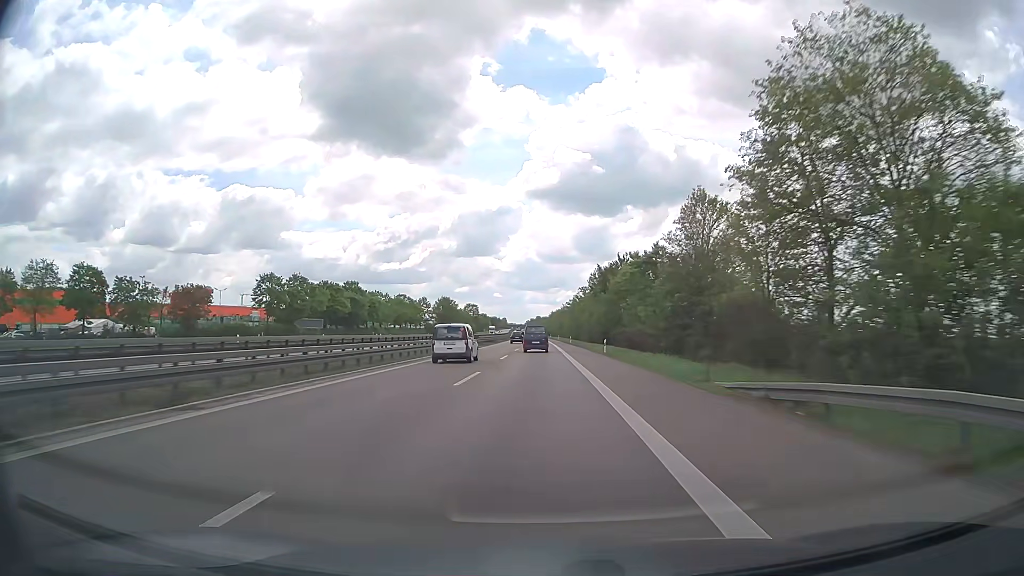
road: trunk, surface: asphalt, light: Day
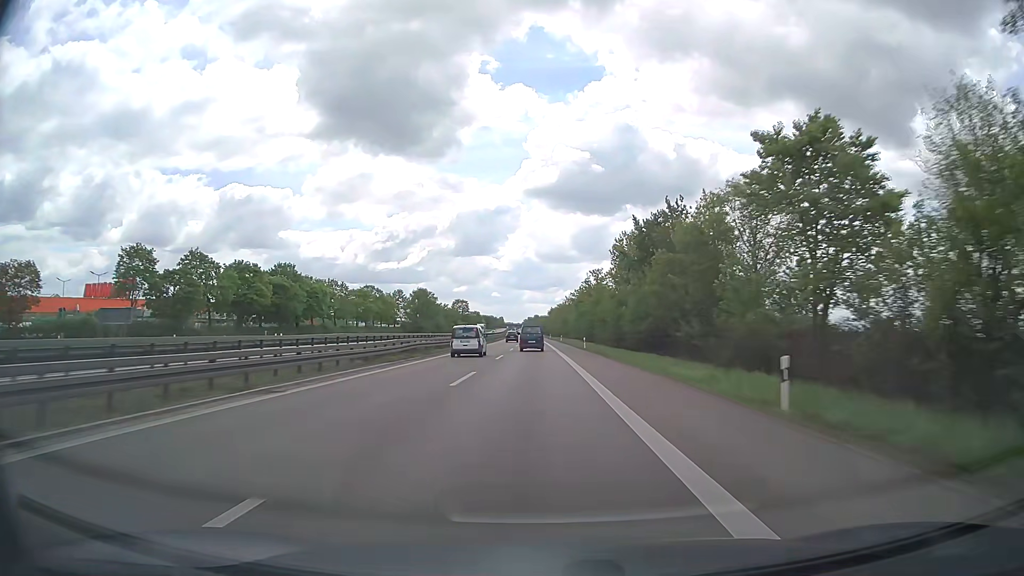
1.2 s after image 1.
(+0.1, +36.5) m; 0°
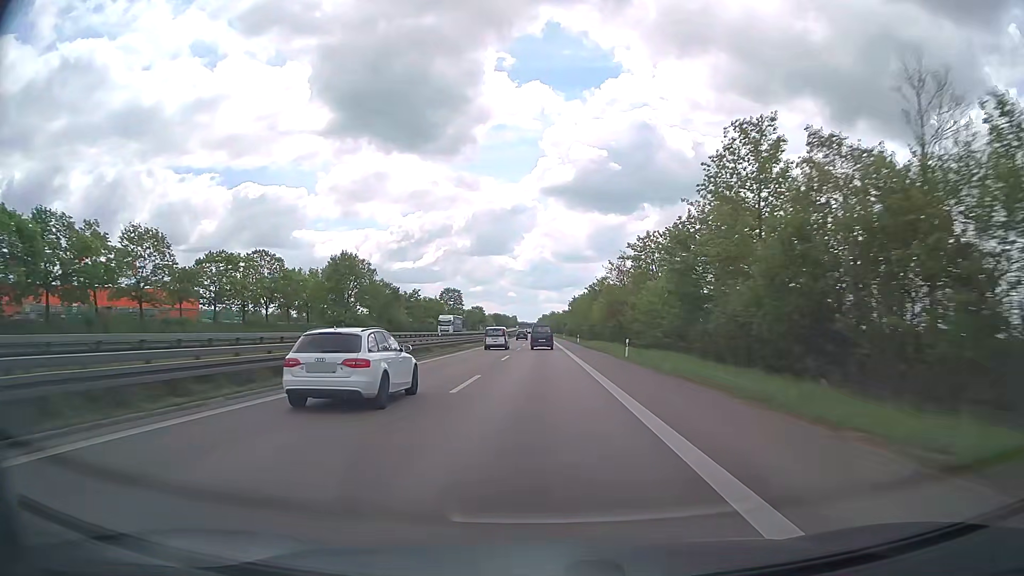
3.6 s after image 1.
(-0.7, +73.5) m; -1°
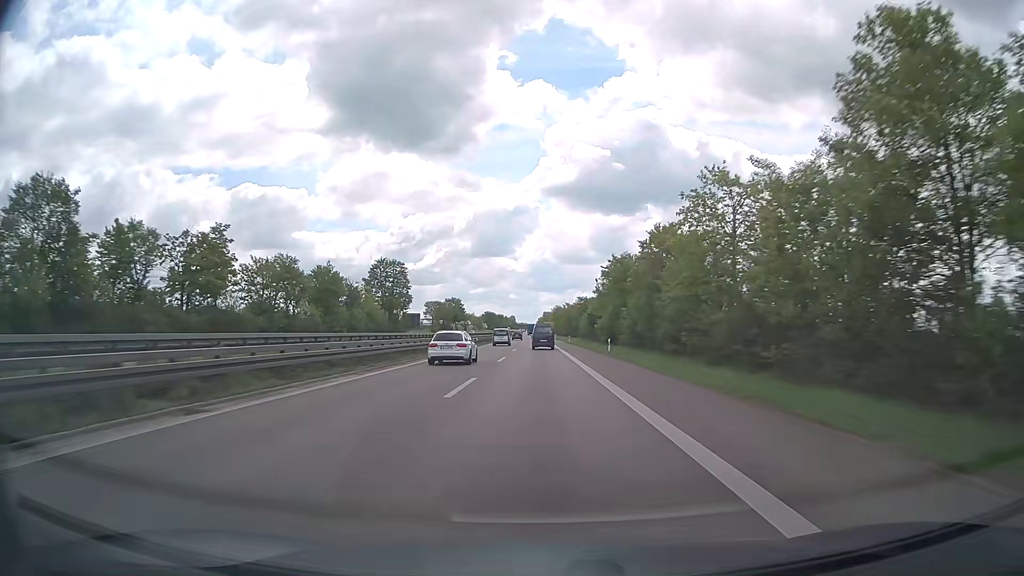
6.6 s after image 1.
(-0.3, +91.4) m; 0°
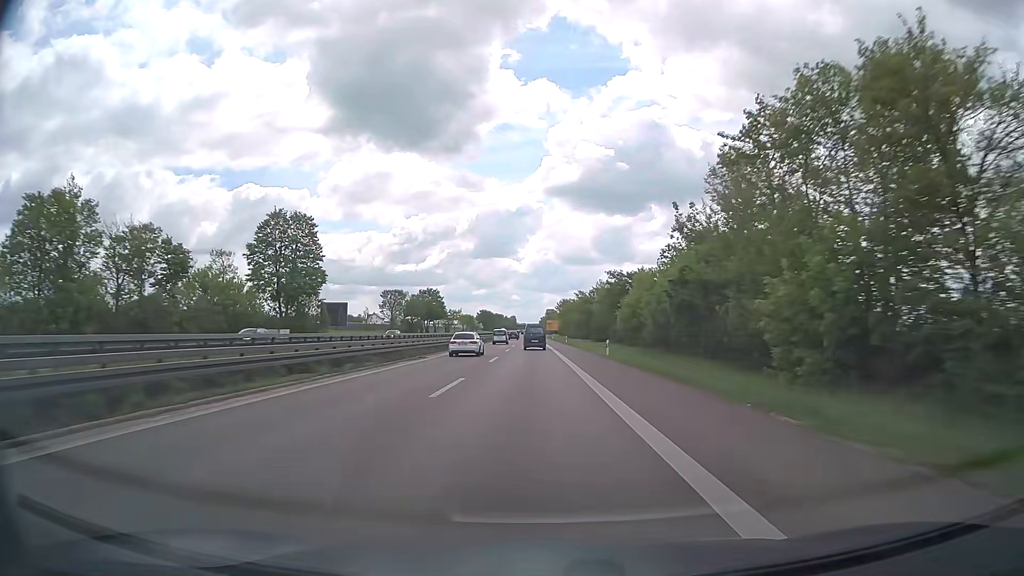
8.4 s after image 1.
(-0.1, +54.1) m; 0°
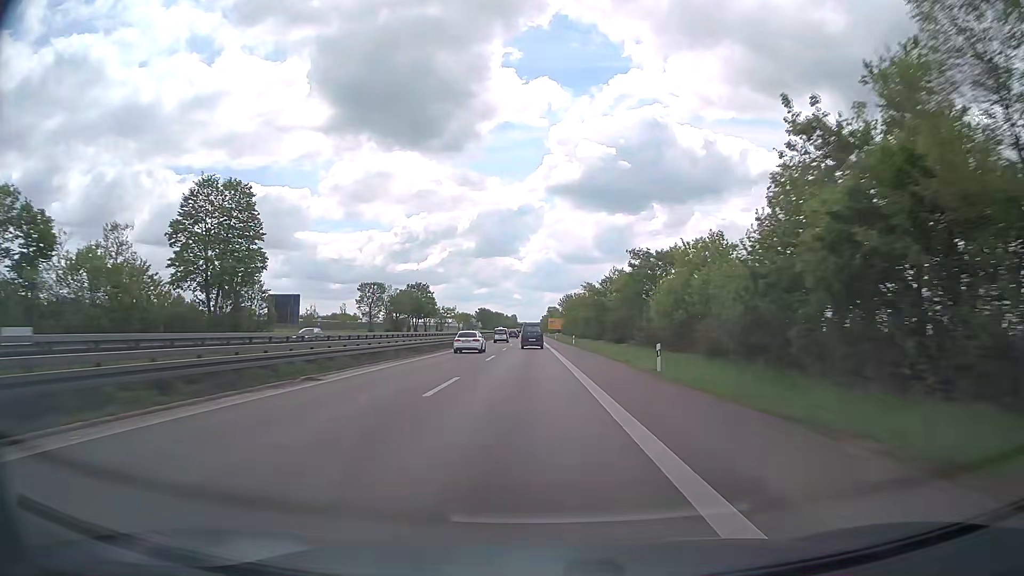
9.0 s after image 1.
(0.0, +18.0) m; 0°
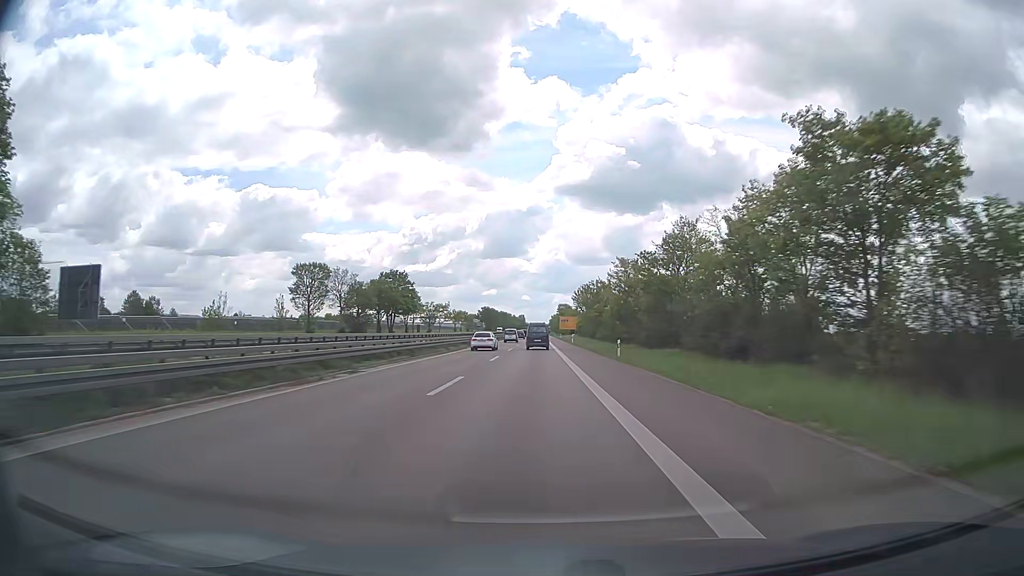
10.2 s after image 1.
(-0.4, +35.8) m; -1°
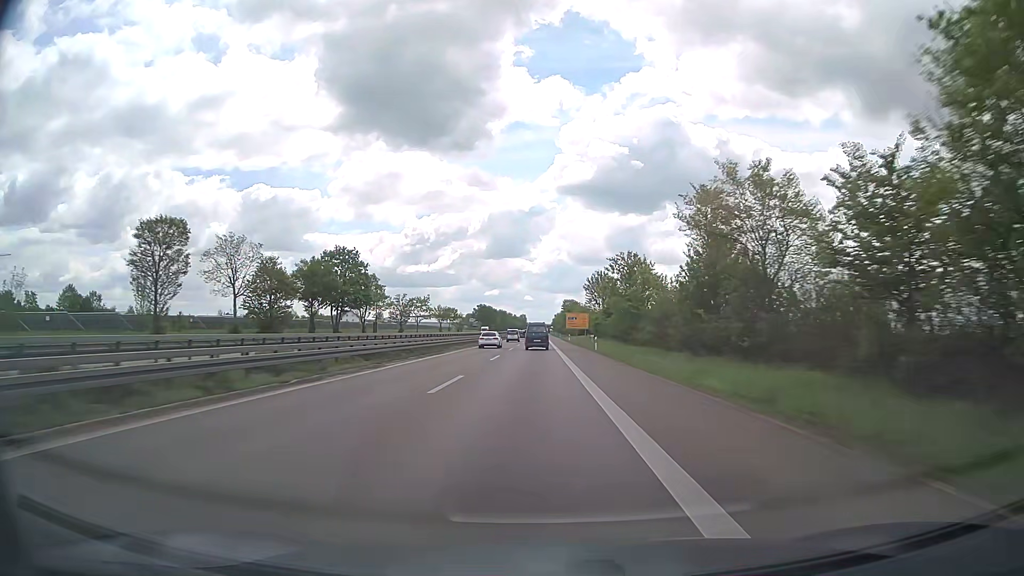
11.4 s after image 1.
(-0.1, +35.6) m; 0°
(0, +10) (0, +20) (0, +30) (0, +40) (0, +50) (0, +60) (0, +70) (0, +80) (0, +90) (0, +100) m
